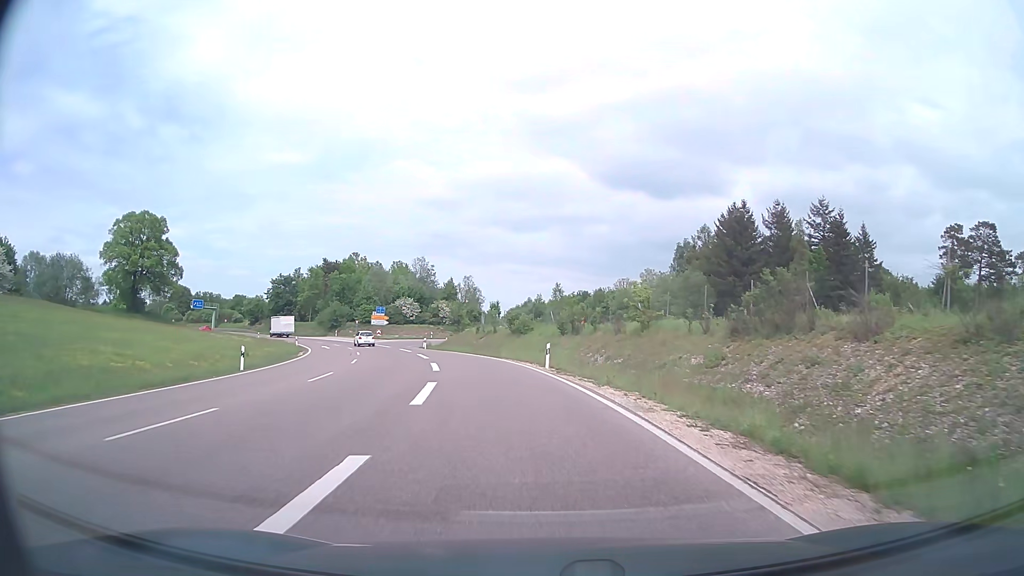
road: trunk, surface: asphalt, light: Day
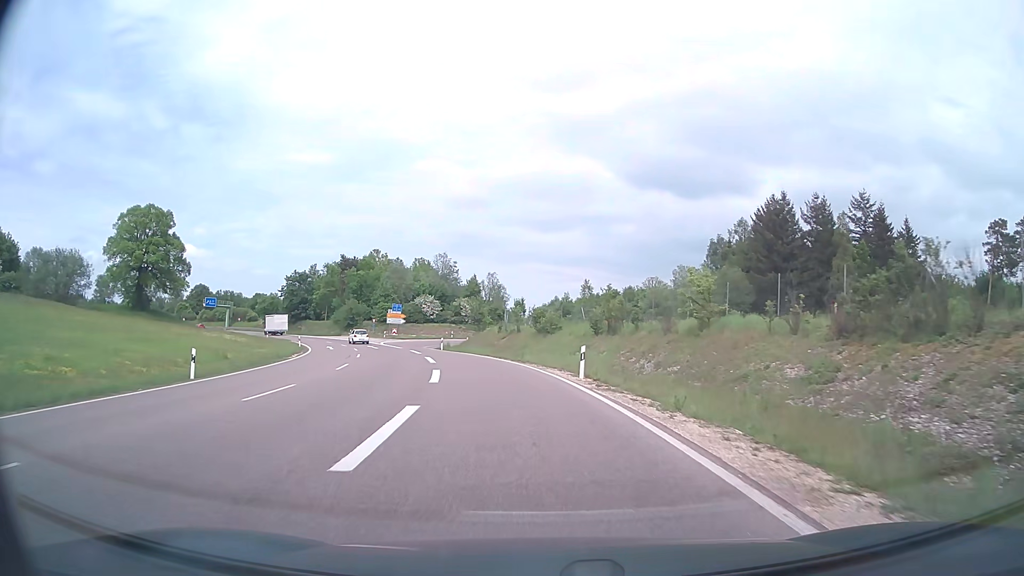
(-0.1, +6.6) m; -2°
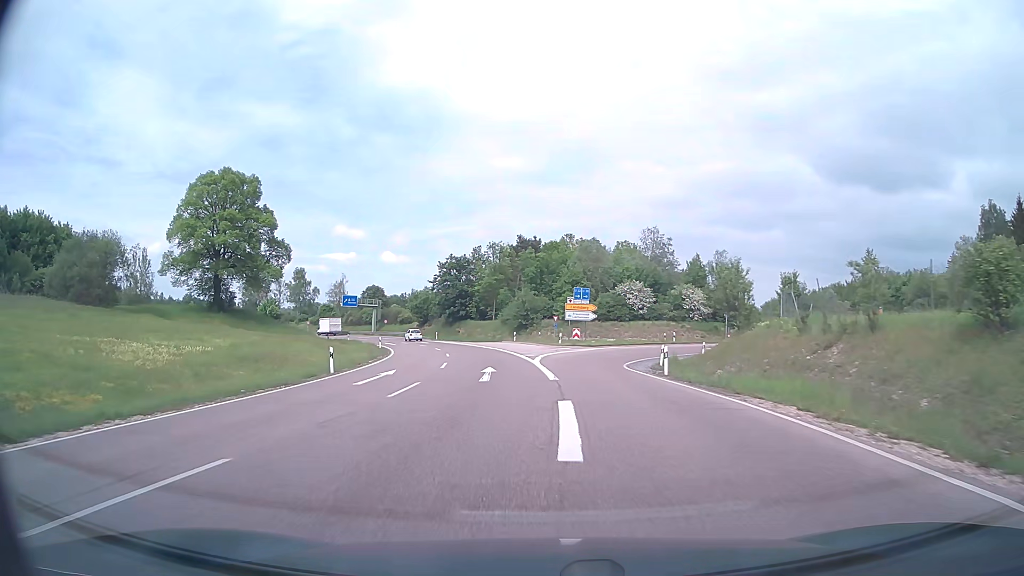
(-5.6, +35.5) m; -18°
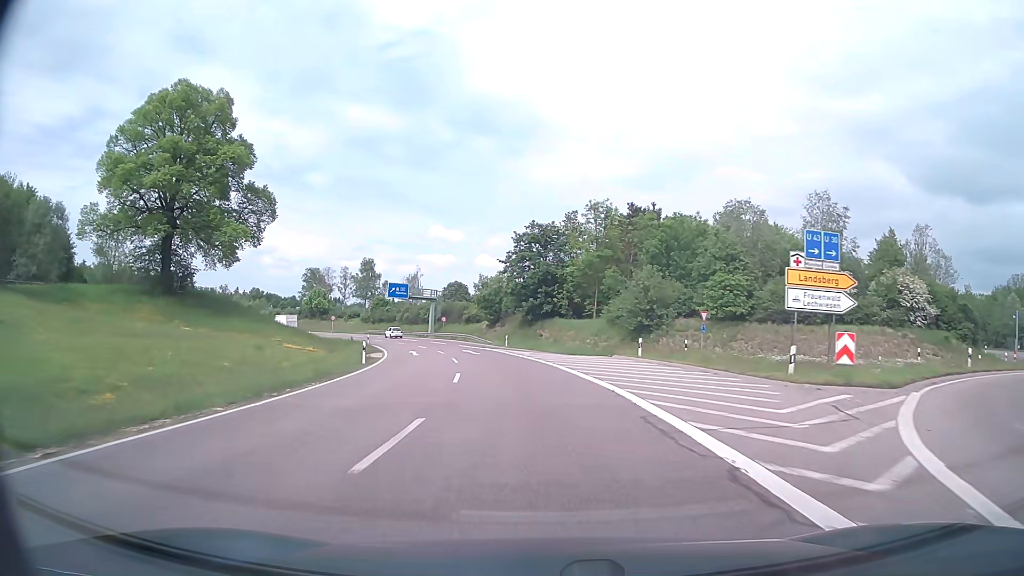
(-2.5, +32.8) m; -8°
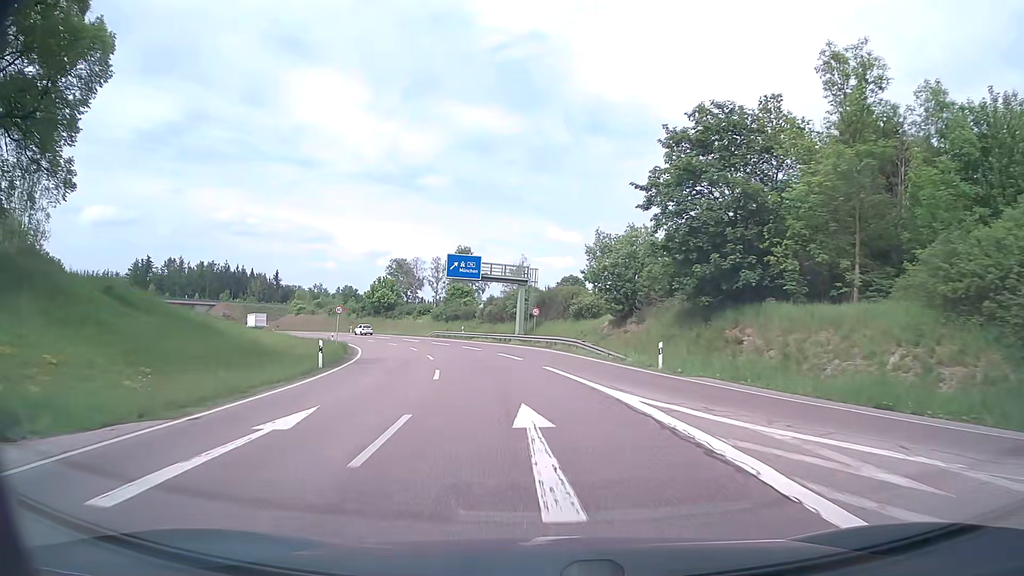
(-2.9, +36.0) m; -10°
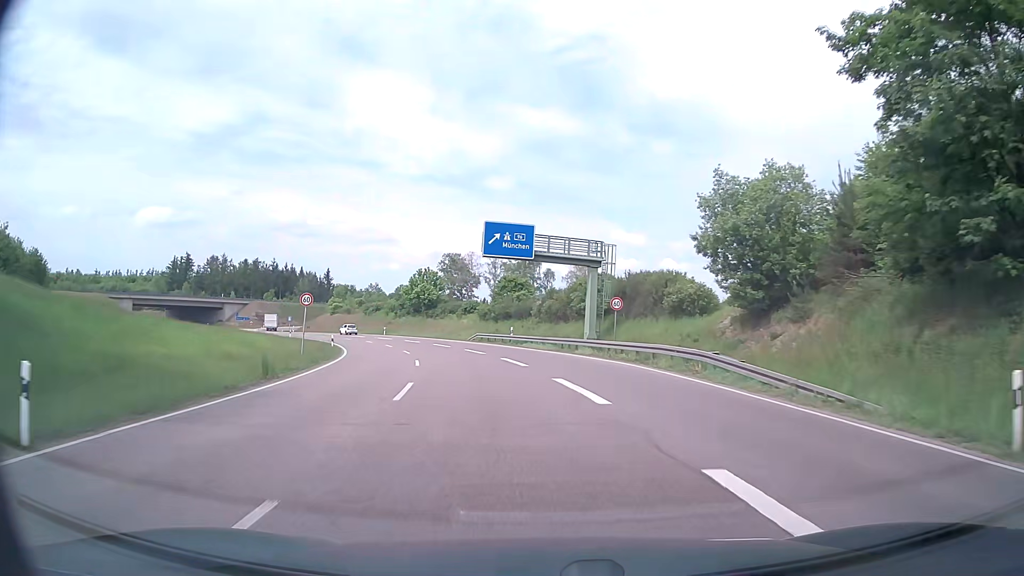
(-0.9, +17.7) m; -6°
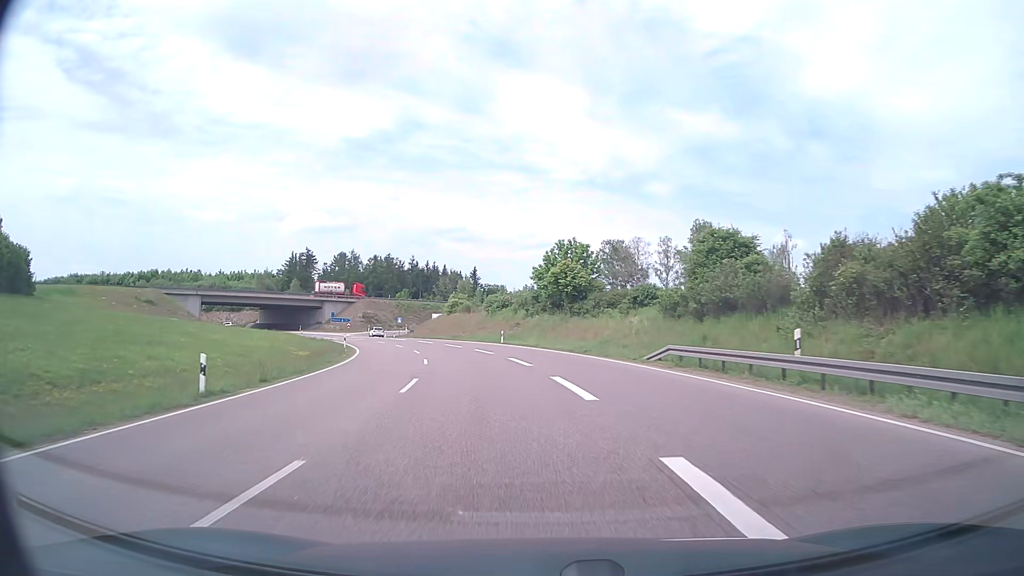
(-4.0, +34.4) m; -14°
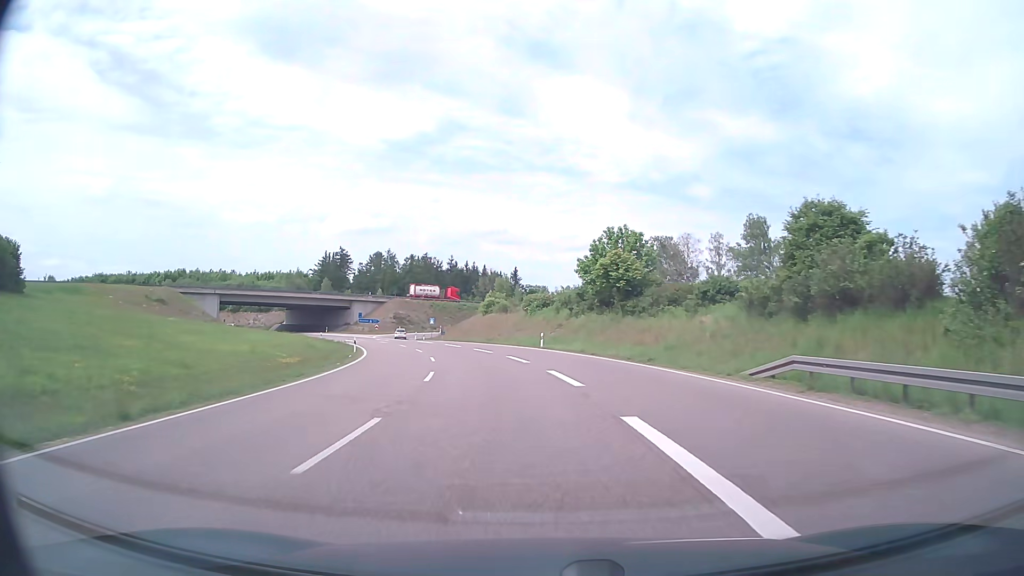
(-0.2, +8.6) m; -3°
(0, +10) (-2, +20) (-3, +30) (-5, +40) (-7, +49) (-9, +59) (-12, +69) (-16, +78) (-20, +87) (-22, +97) m
